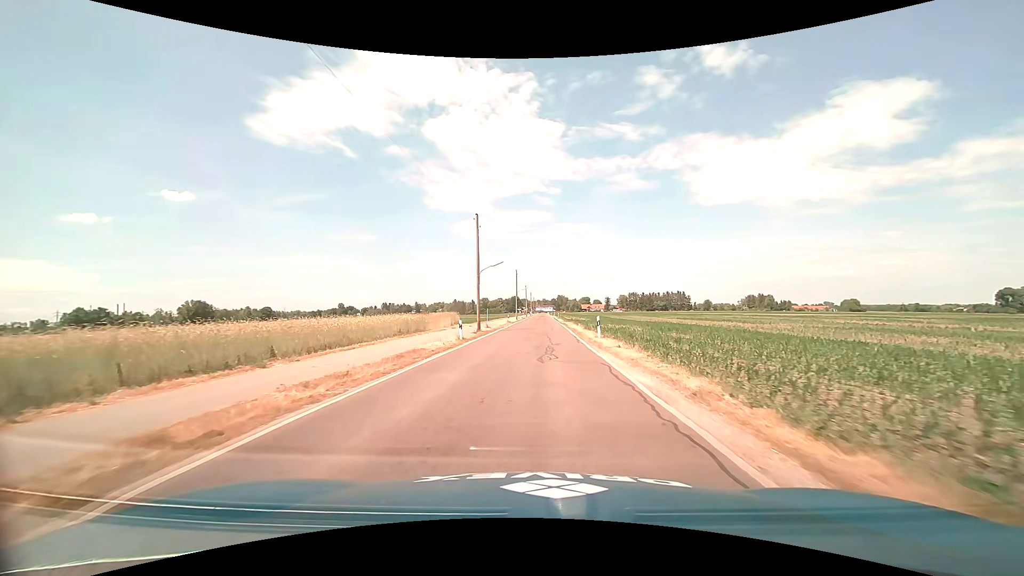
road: tertiary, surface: asphalt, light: Day
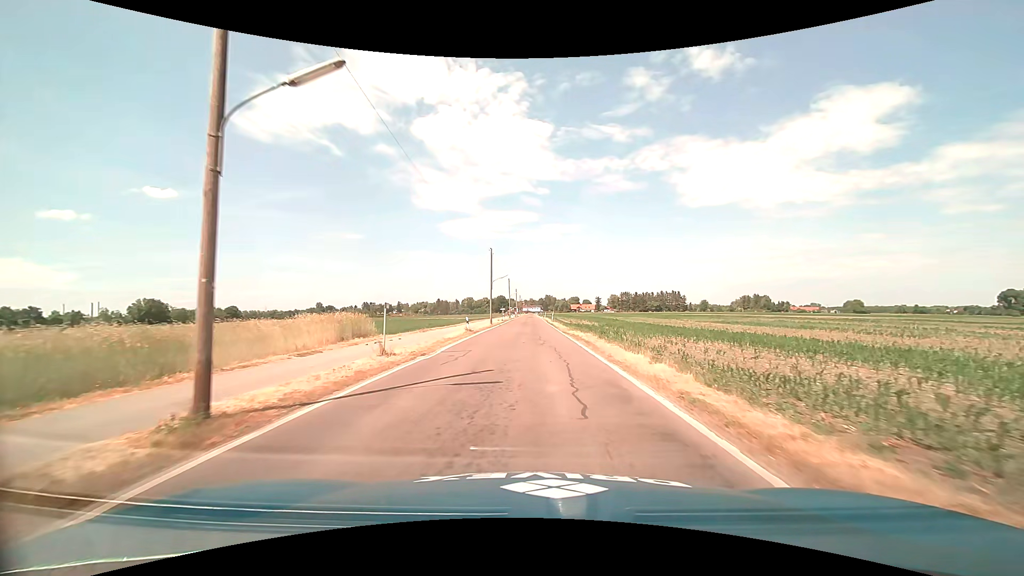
(+0.3, +29.2) m; +1°
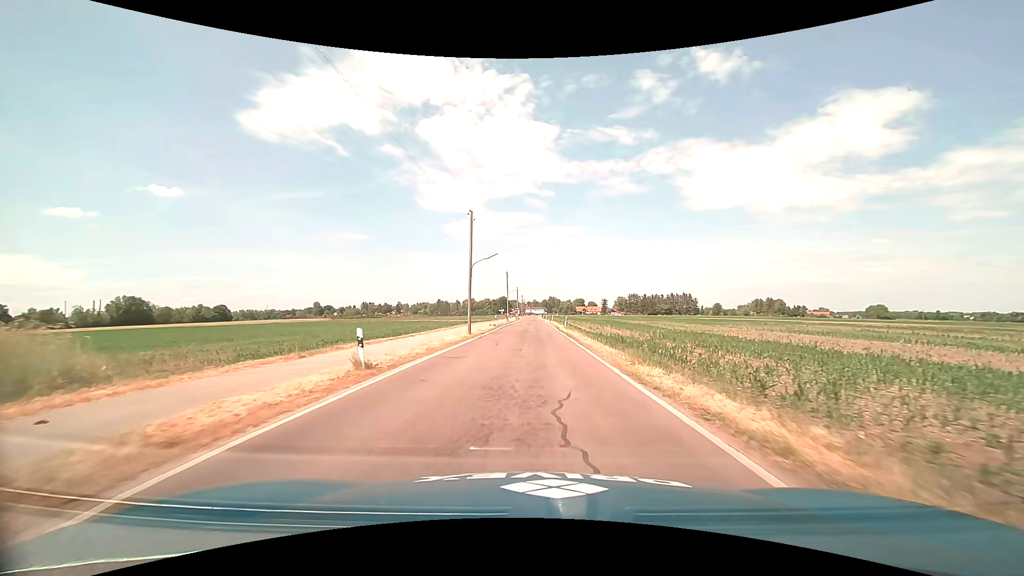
(-0.1, +21.6) m; 0°
(0, +10) (0, +20) (0, +30) (0, +40) (0, +50) (0, +60) (0, +70) (0, +80) (0, +90) (0, +100) m
